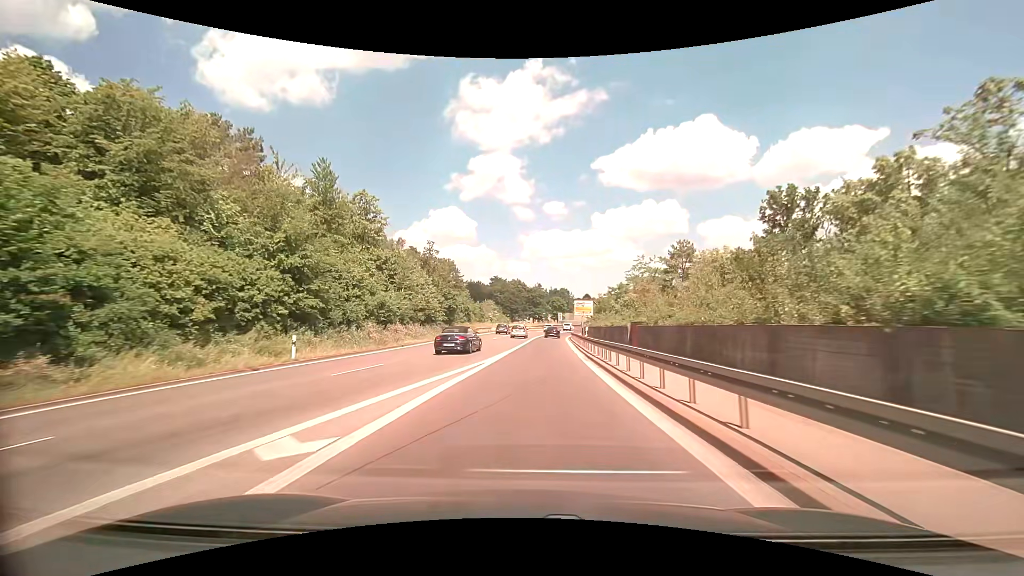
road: trunk_link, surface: asphalt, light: Day
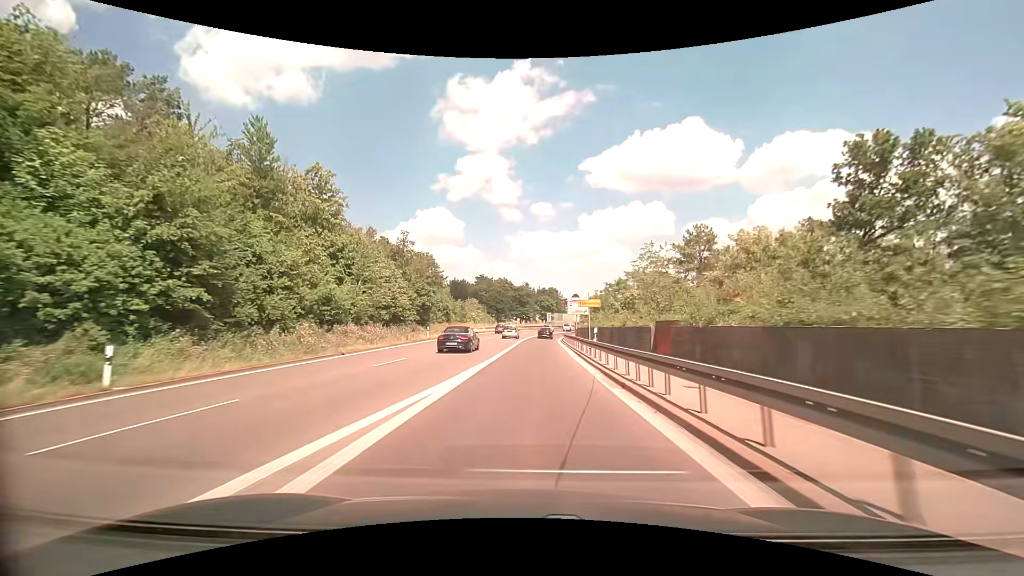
(+0.2, +9.0) m; +2°
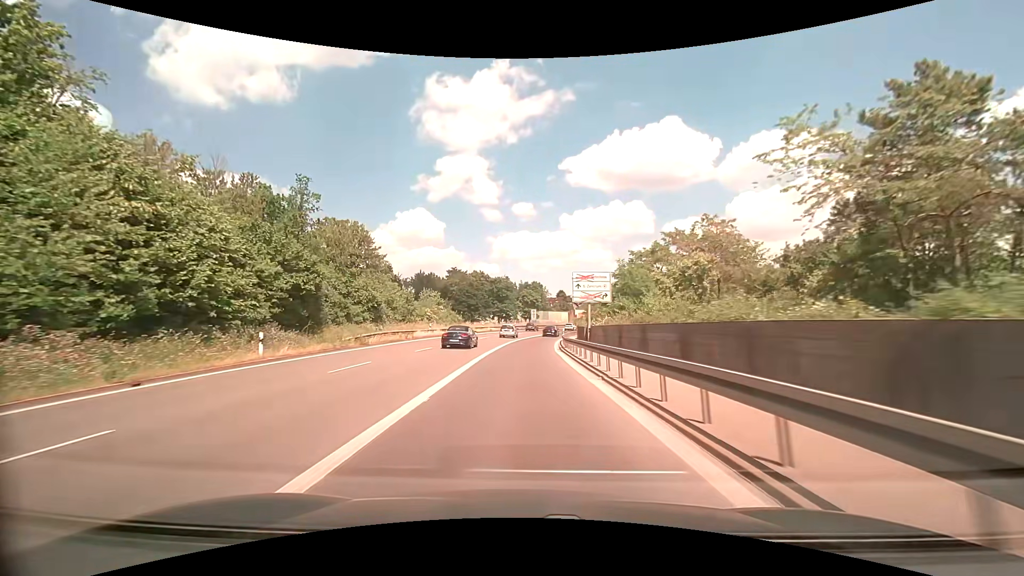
(+0.8, +27.1) m; +2°
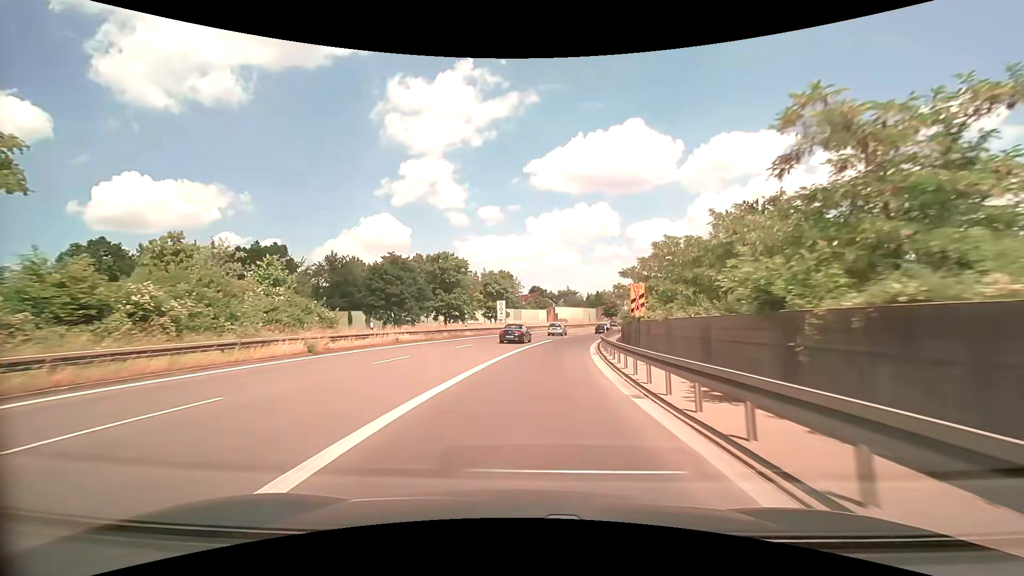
(+0.5, +45.2) m; +3°
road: trunk
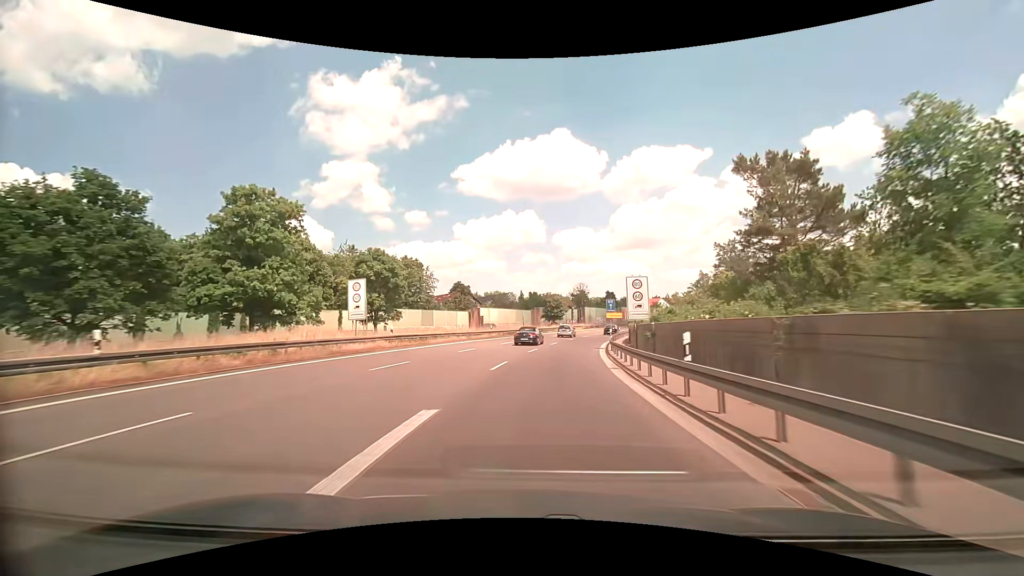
(+2.5, +36.4) m; +9°
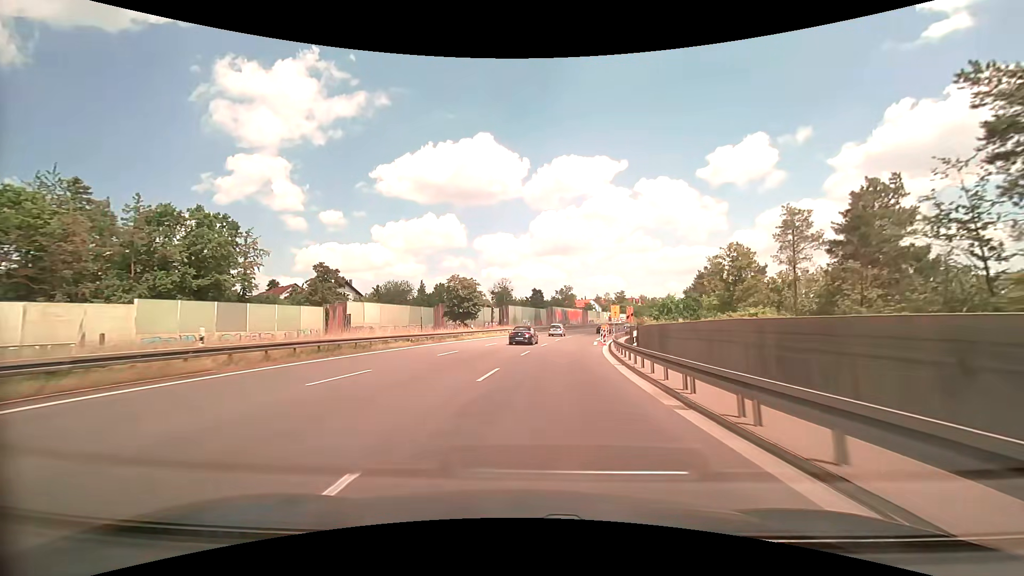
(+3.2, +39.5) m; +9°
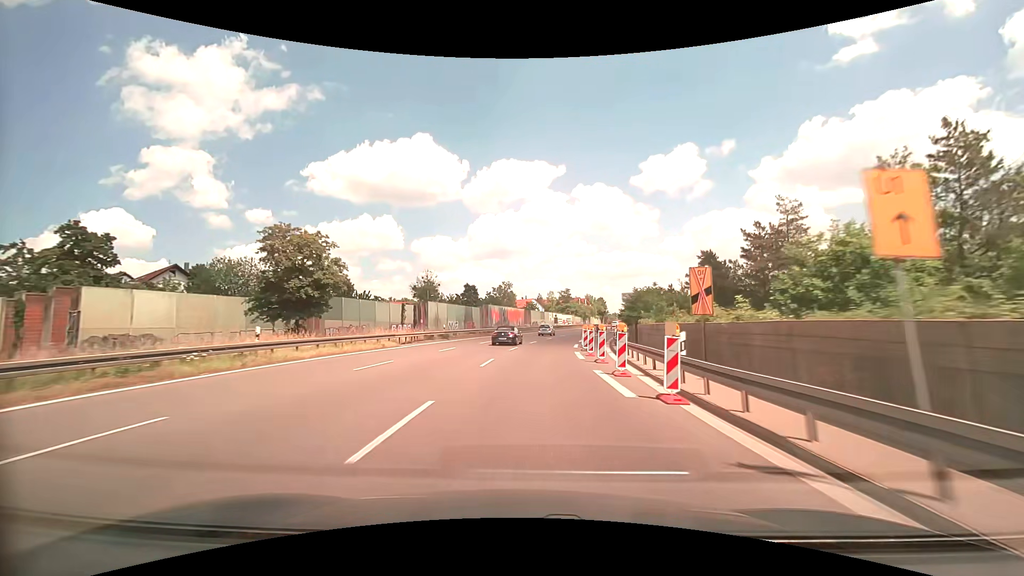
(+2.0, +31.5) m; +7°
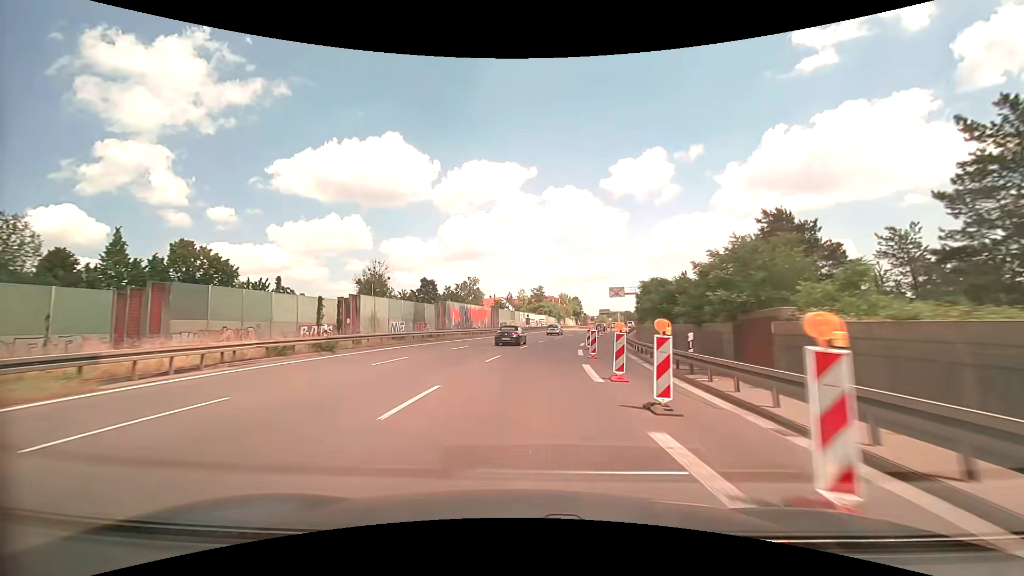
(+0.7, +21.7) m; +4°
(0, +10) (+1, +20) (+1, +30) (+2, +40) (+4, +50) (+5, +60) (+7, +69) (+10, +79) (+12, +89) (+15, +99) m
